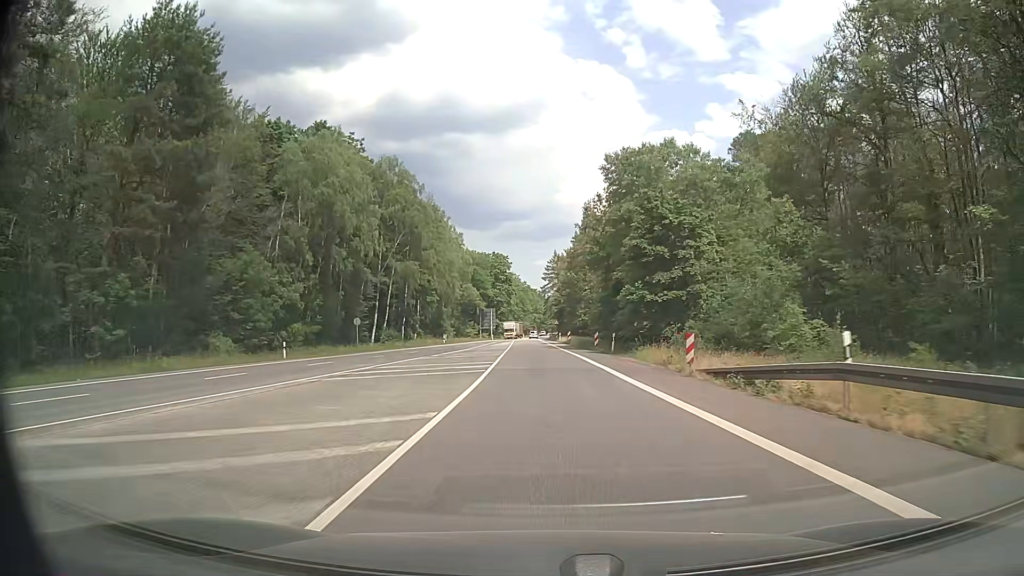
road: secondary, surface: asphalt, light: Day
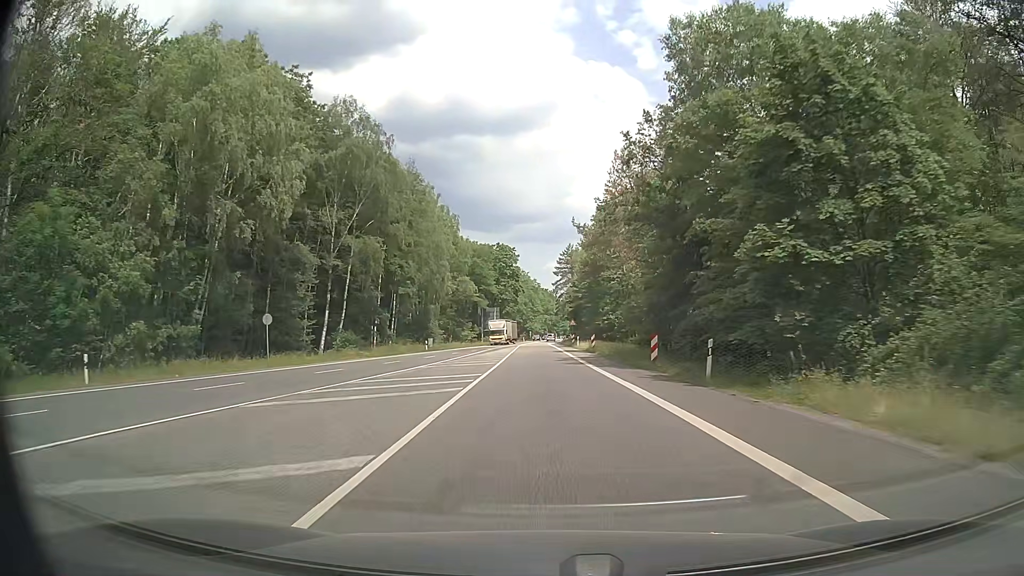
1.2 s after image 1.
(-0.2, +21.1) m; -1°
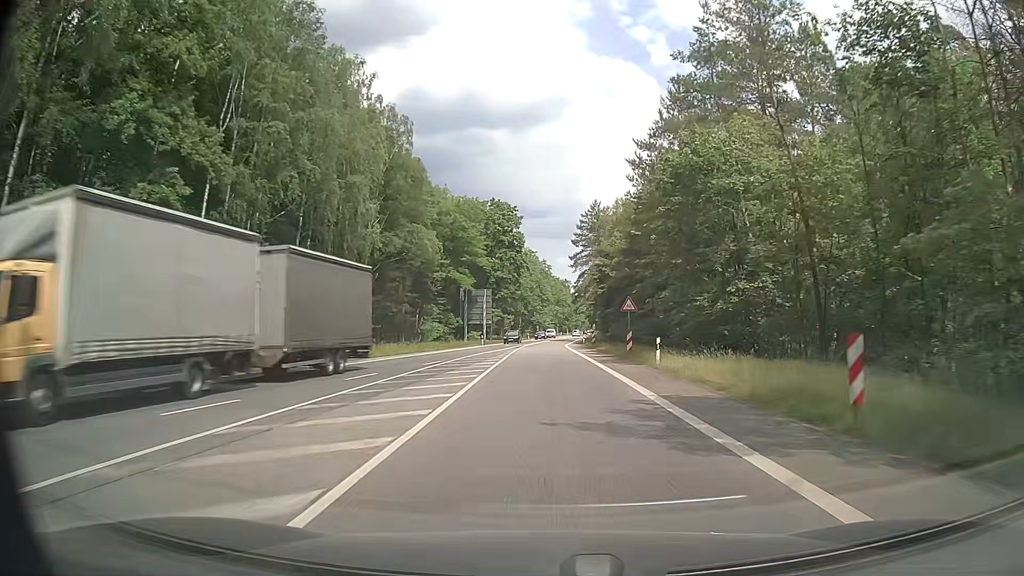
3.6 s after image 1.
(-0.8, +42.1) m; -1°
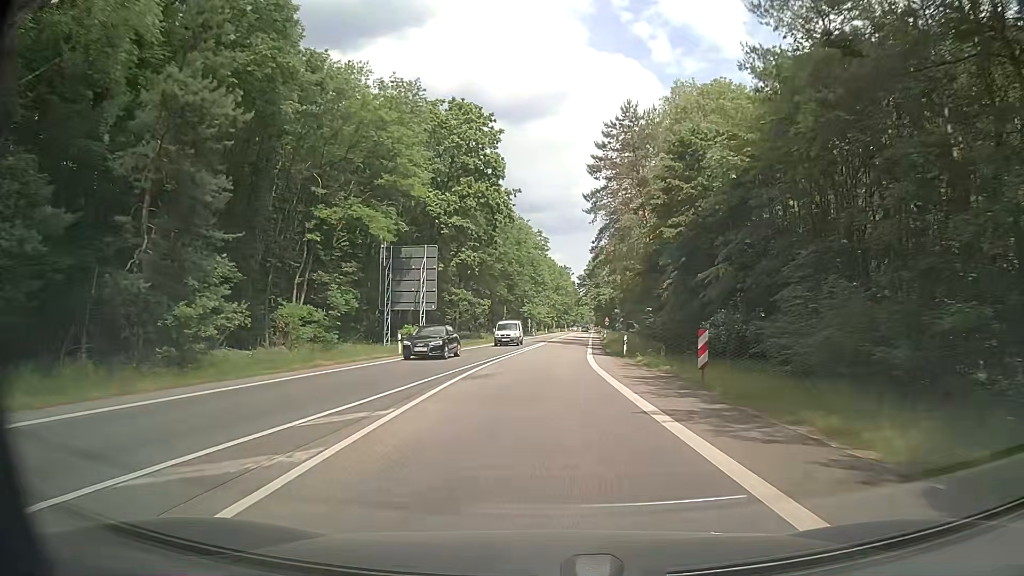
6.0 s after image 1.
(+0.3, +42.0) m; +1°
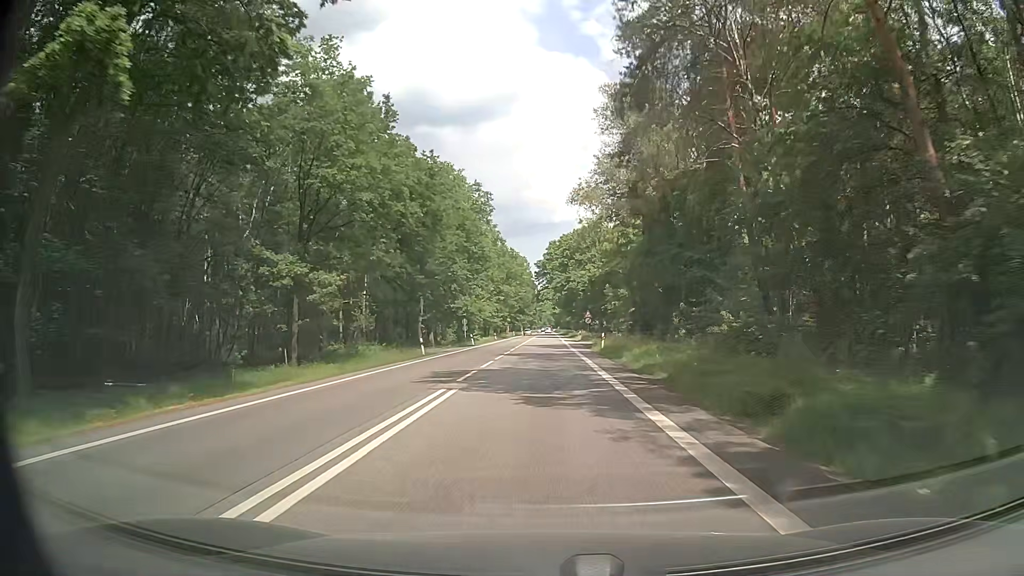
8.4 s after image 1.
(+0.9, +42.2) m; +4°
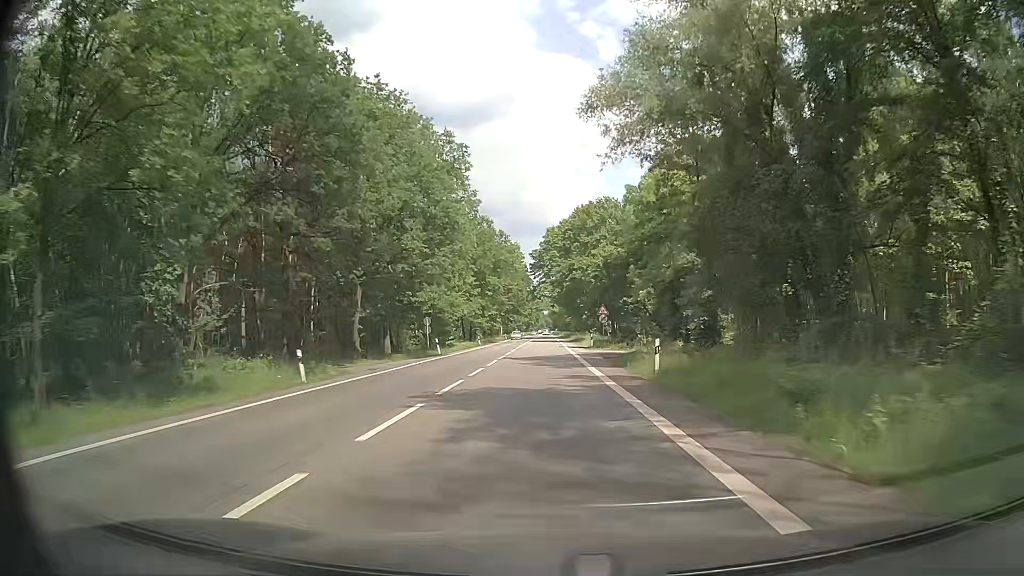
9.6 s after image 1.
(-0.1, +21.3) m; 0°
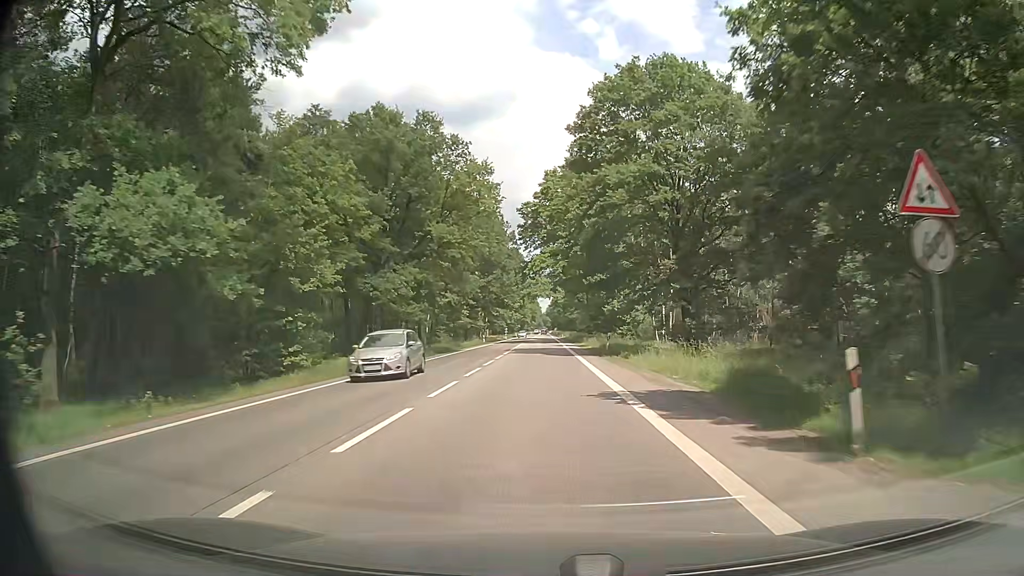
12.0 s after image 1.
(-0.1, +43.1) m; -1°
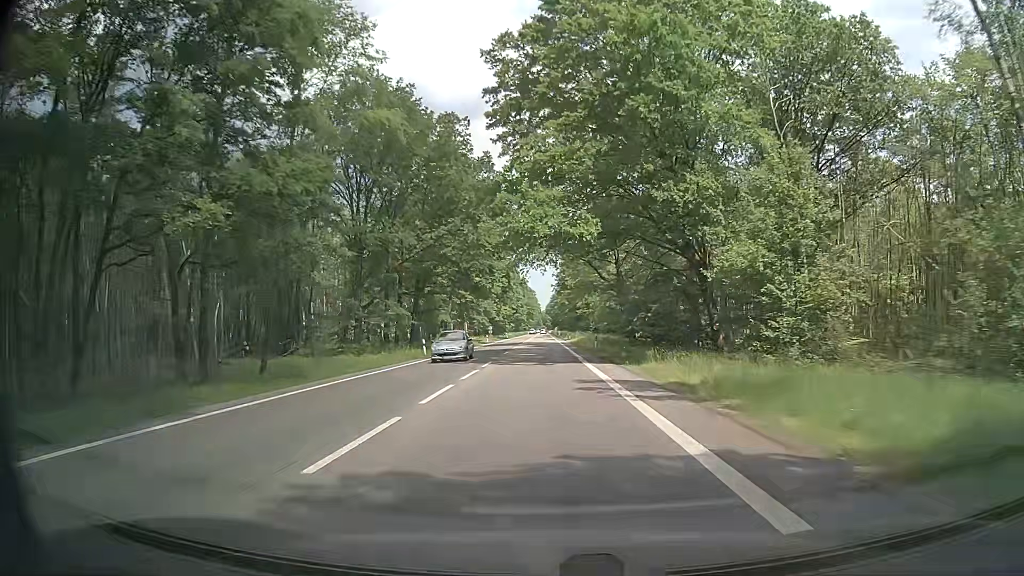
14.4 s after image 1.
(+0.6, +43.6) m; +1°
(0, +10) (0, +20) (0, +30) (0, +40) (0, +50) (0, +60) (0, +70) (0, +80) (0, +90) (0, +100) m
